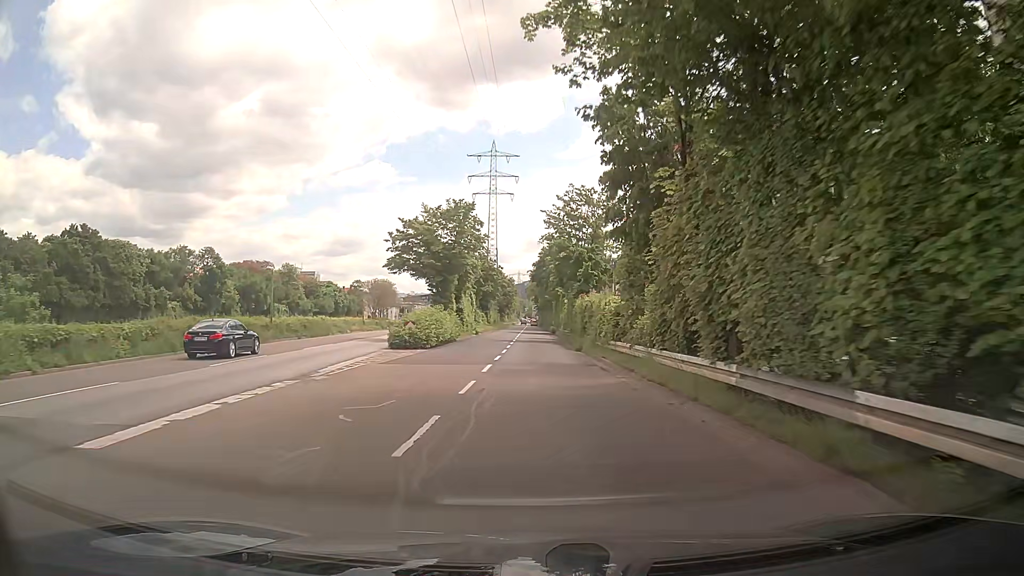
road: trunk_link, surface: asphalt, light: Day
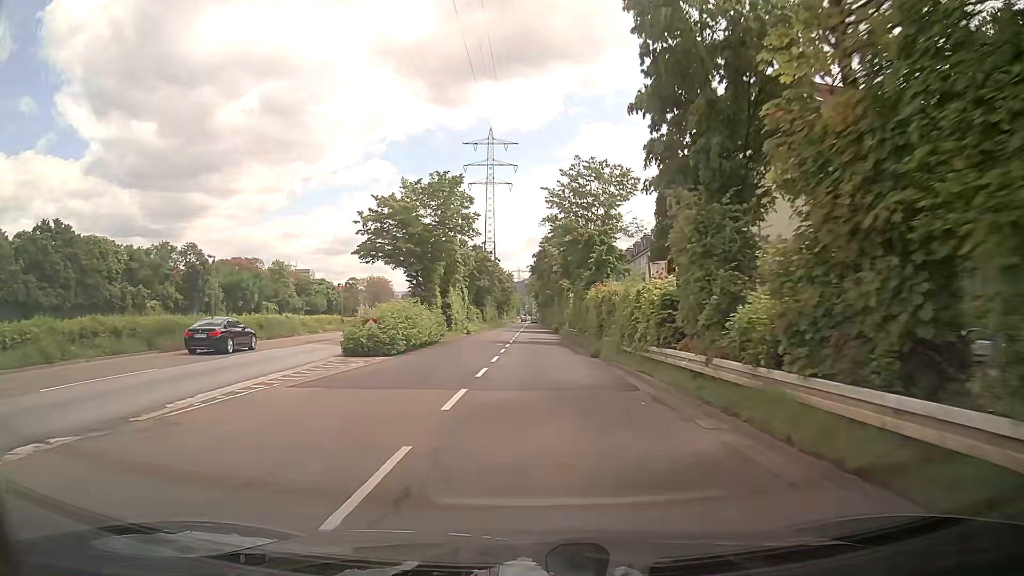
(+0.1, +8.6) m; +1°
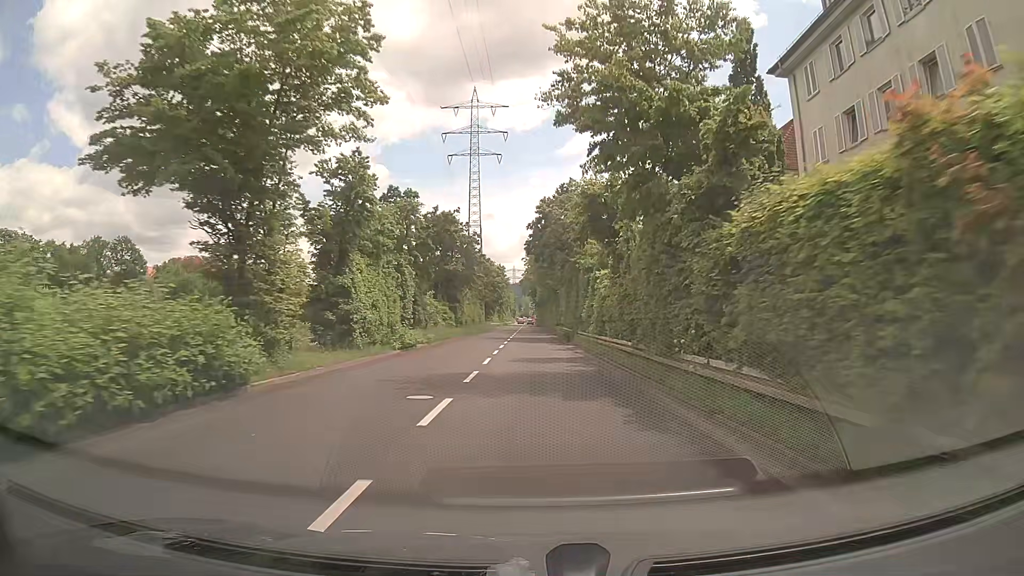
(-0.2, +25.8) m; 0°
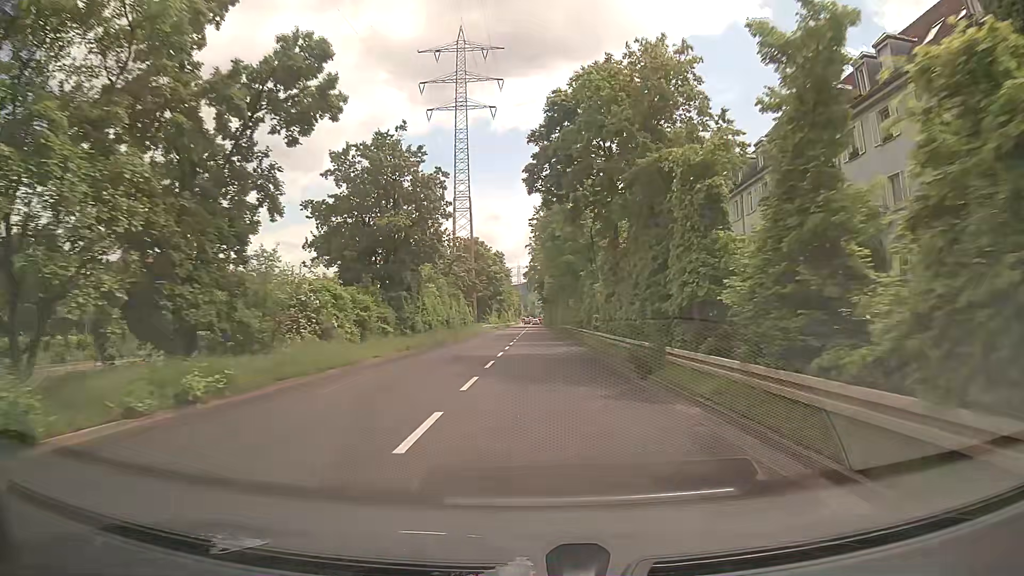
(-0.2, +25.8) m; -1°
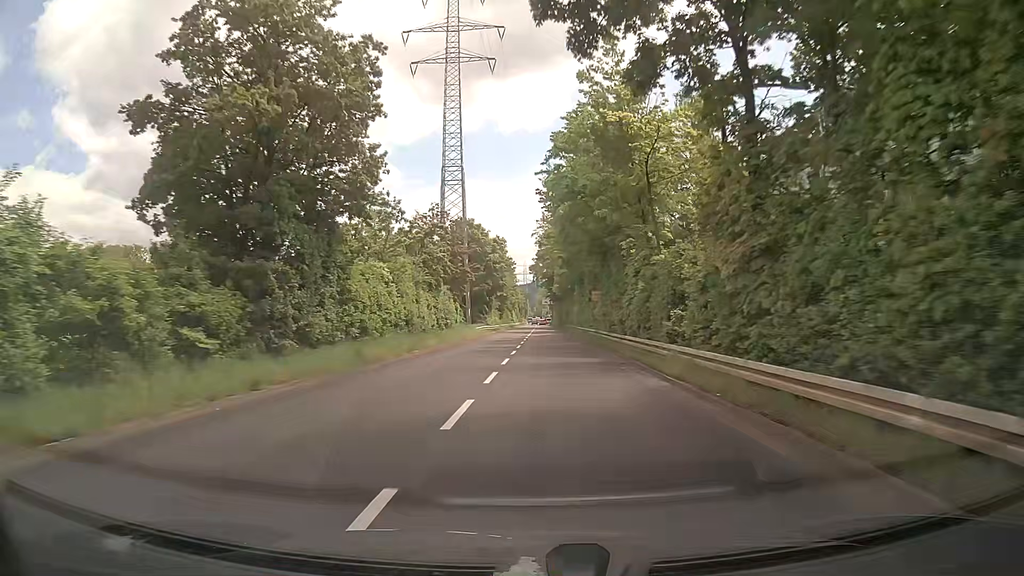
(0.0, +16.5) m; -1°
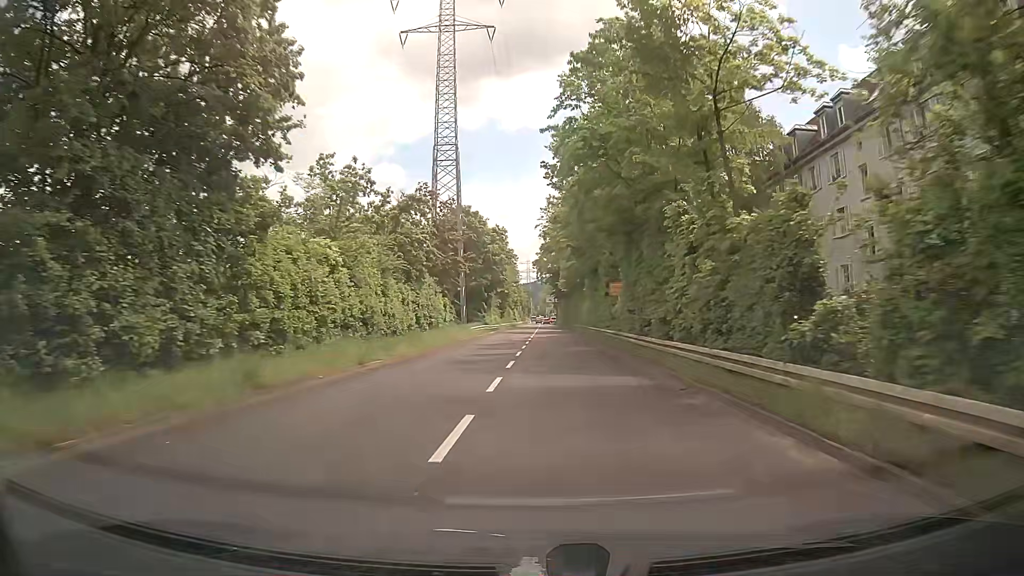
(0.0, +7.9) m; 0°
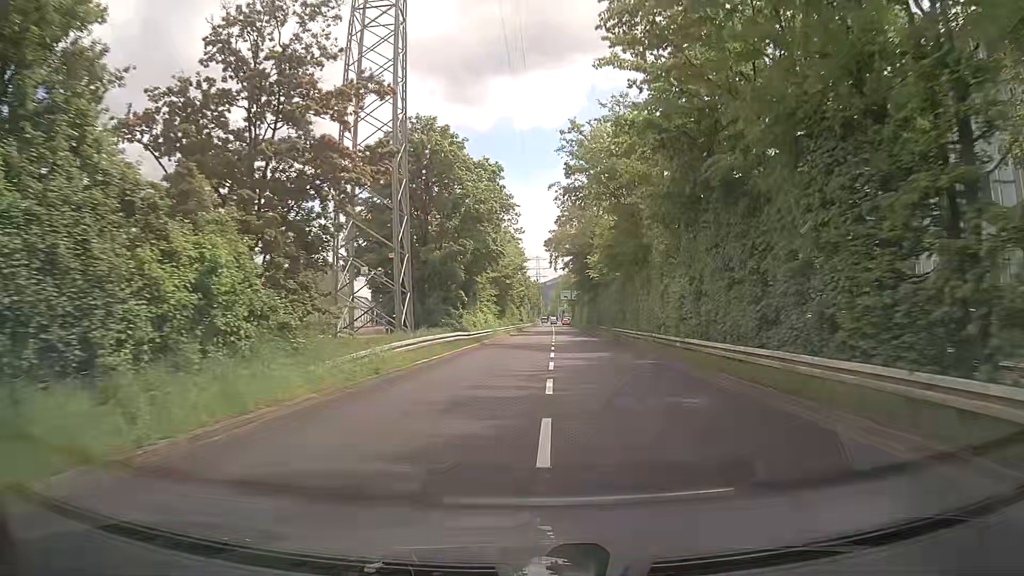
(0.0, +30.2) m; 0°
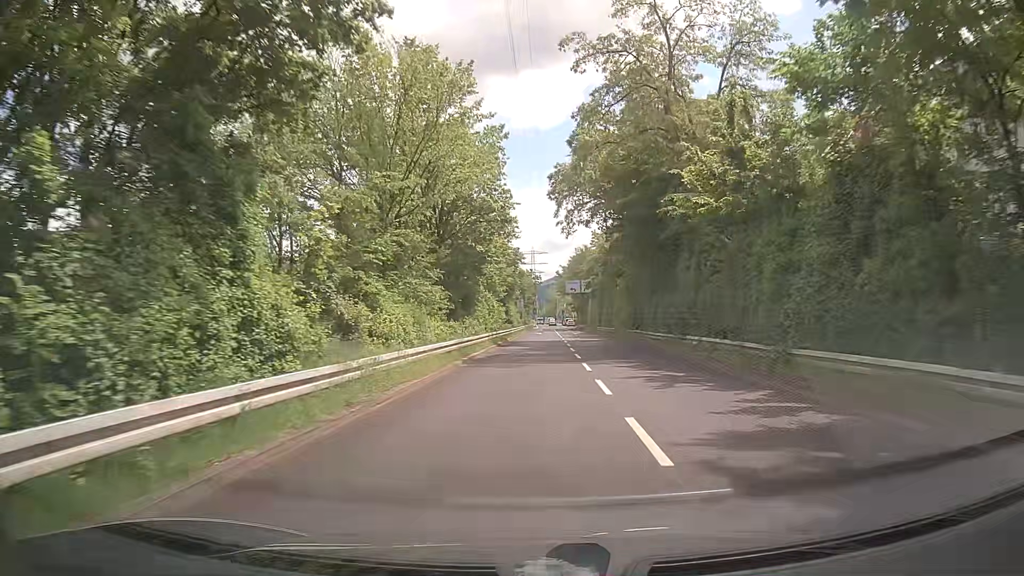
(+0.2, +36.1) m; 0°
(0, +10) (0, +20) (+1, +30) (+1, +40) (+1, +50) (+1, +60) (+2, +70) (+2, +80) (+2, +90) (+2, +100) m
